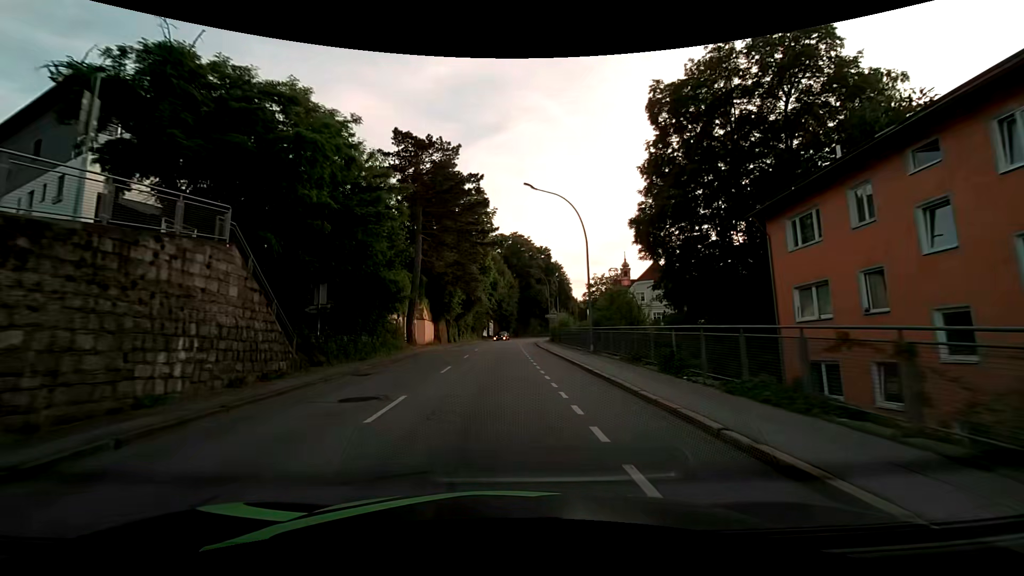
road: tertiary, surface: asphalt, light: Day
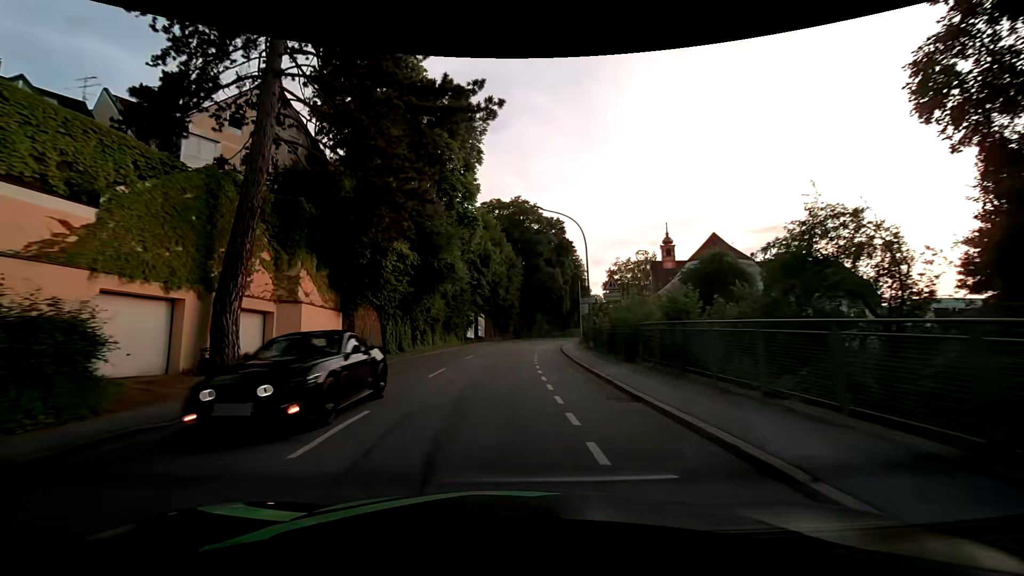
(+0.1, +29.3) m; 0°
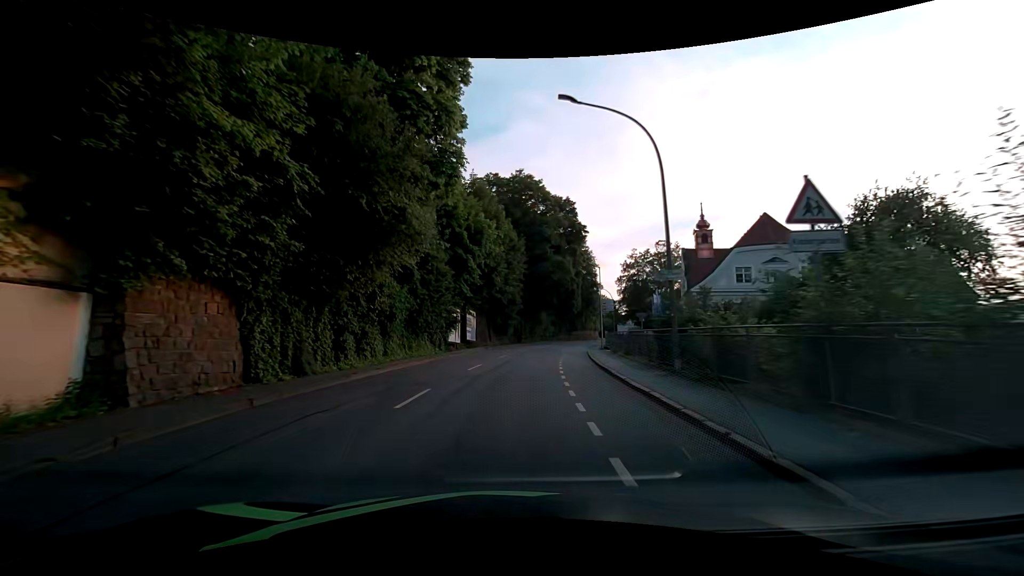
(+0.1, +14.7) m; +1°
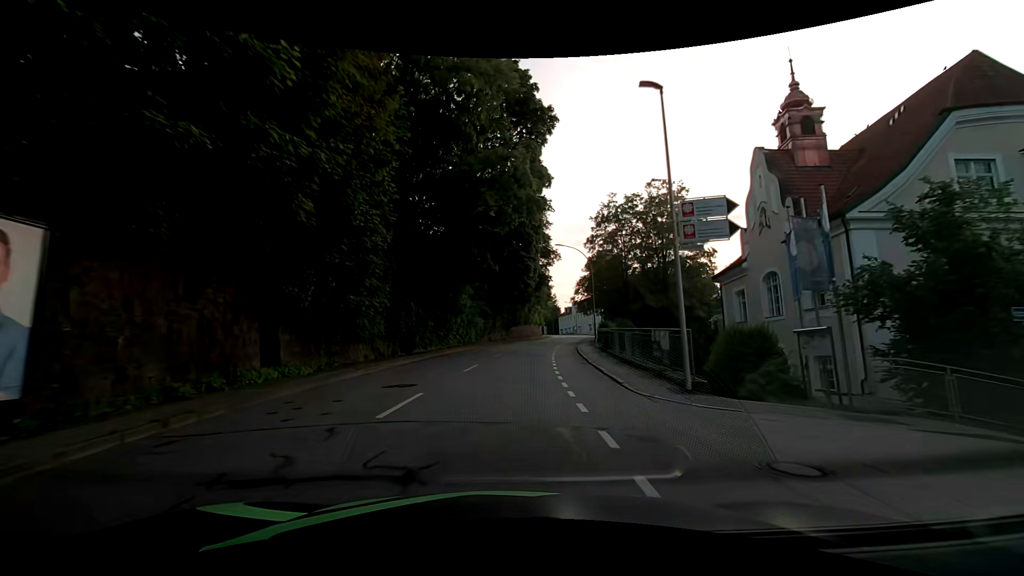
(+2.6, +36.8) m; +8°
(0, +10) (+1, +20) (+1, +30) (+3, +40) (+4, +50) (+6, +60) (+8, +69) (+10, +79) (+12, +89) (+14, +99) m
